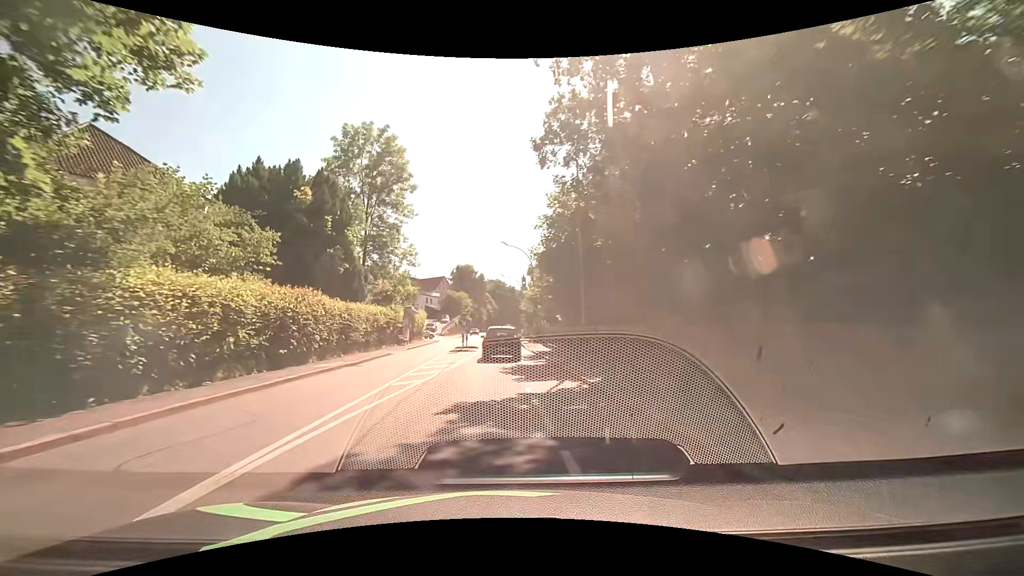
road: tertiary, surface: asphalt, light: Day
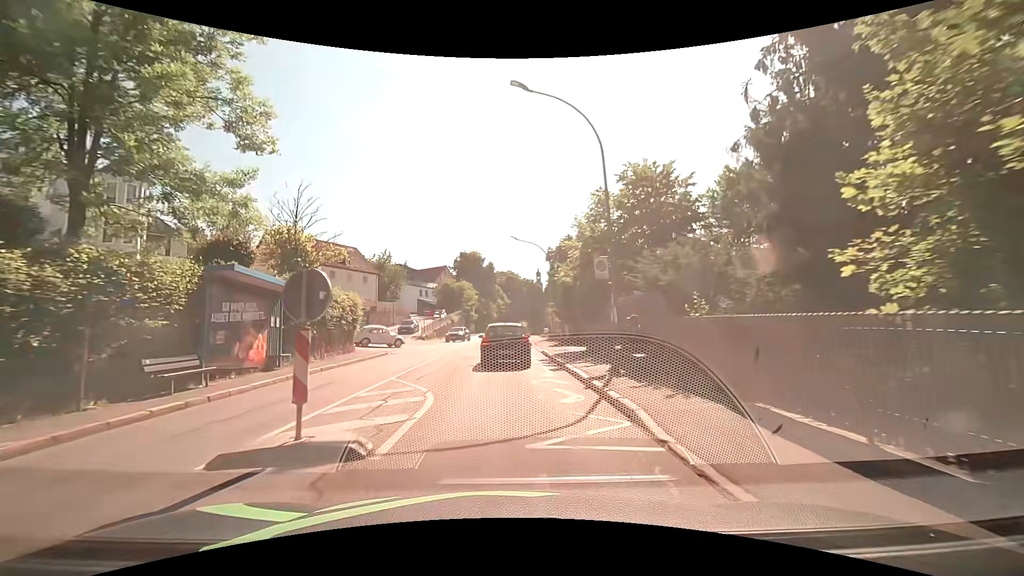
(-0.6, +28.8) m; -2°
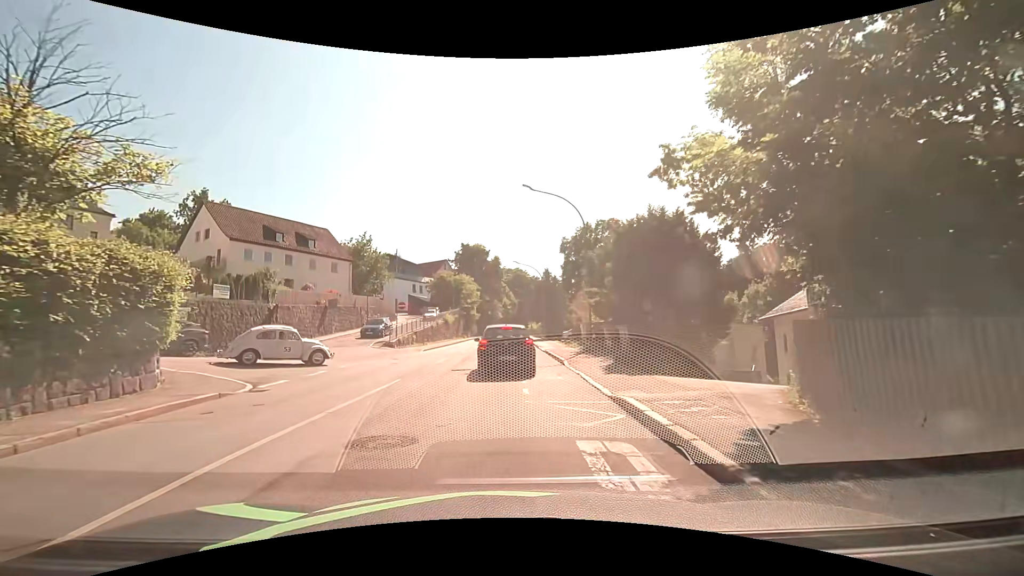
(0.0, +15.9) m; -1°
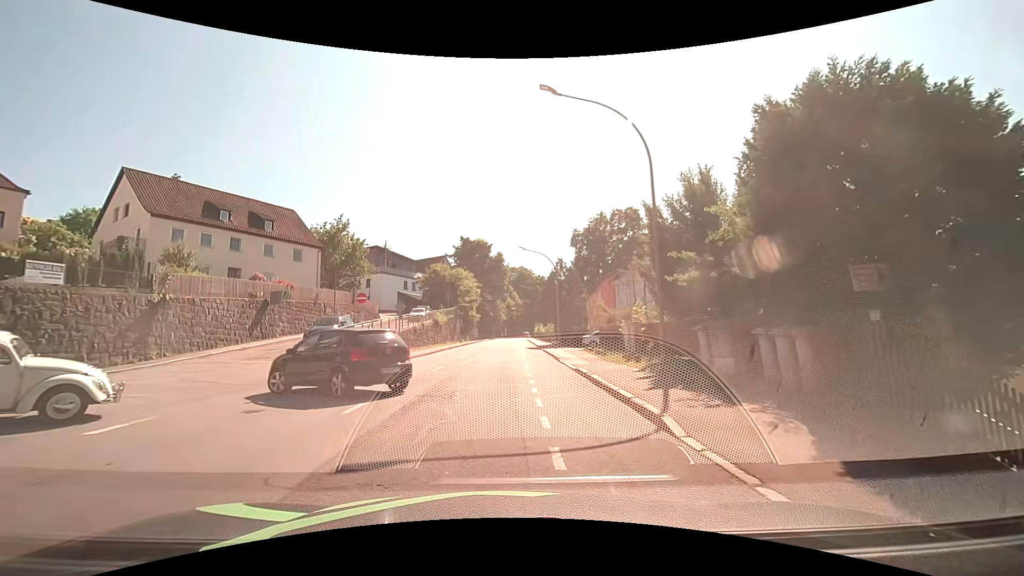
(0.0, +11.3) m; 0°
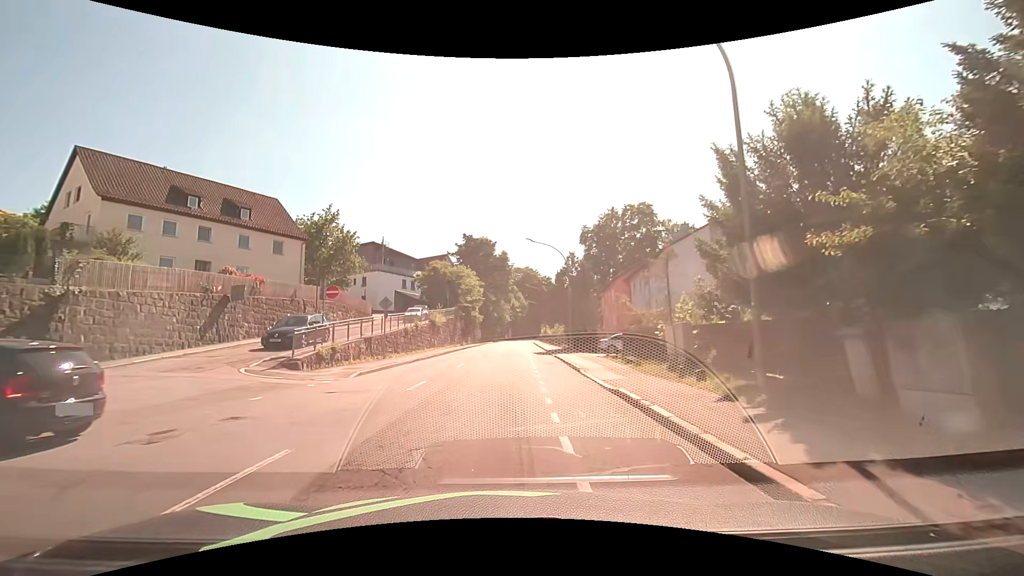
(-0.1, +5.4) m; -1°
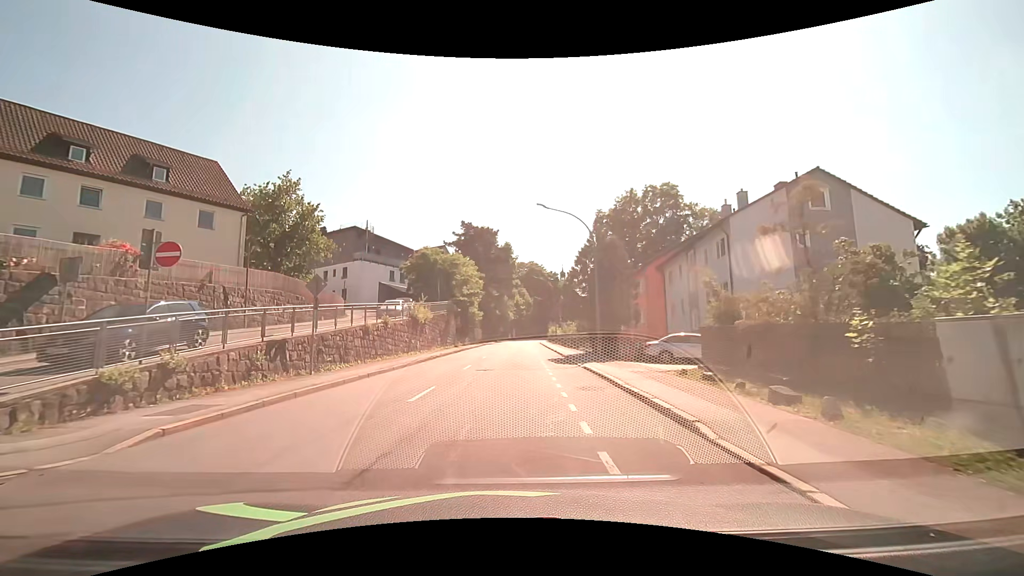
(0.0, +11.1) m; 0°
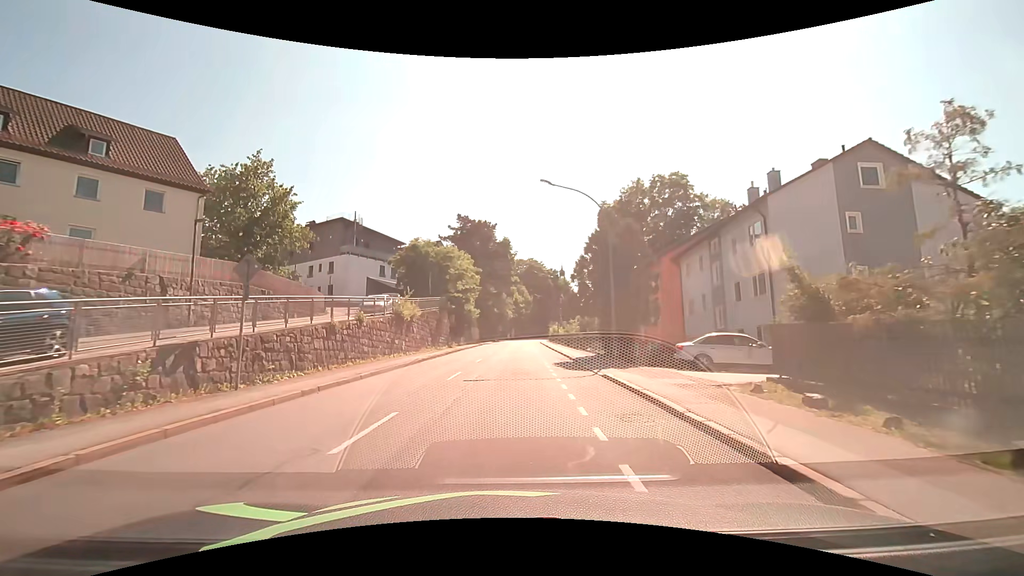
(0.0, +4.7) m; 0°
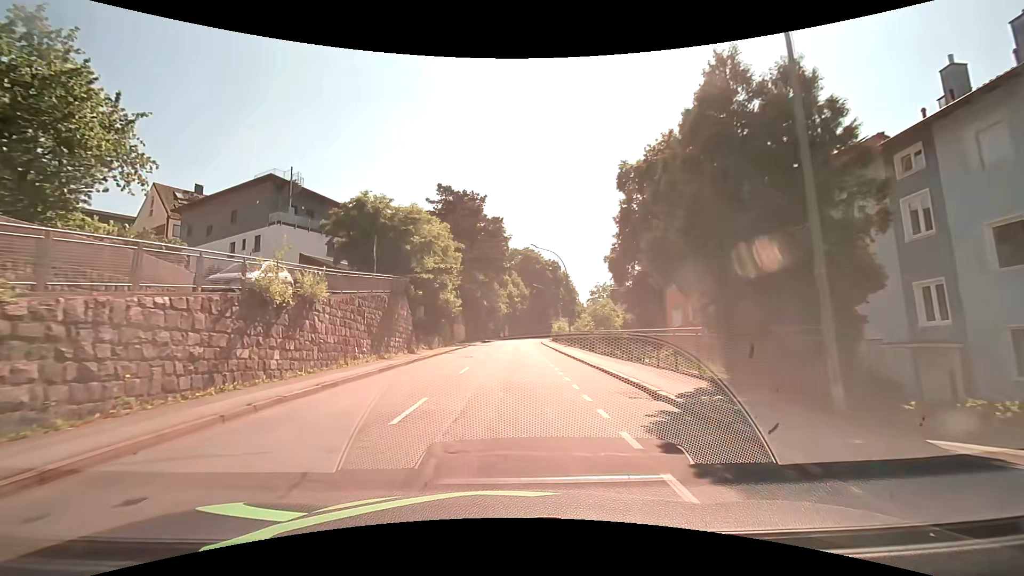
(+0.1, +16.8) m; +1°
(0, +10) (0, +20) (0, +30) (0, +40) (+1, +50) (+1, +60) (+2, +70) (+2, +80) (+4, +90) (+5, +100) m
